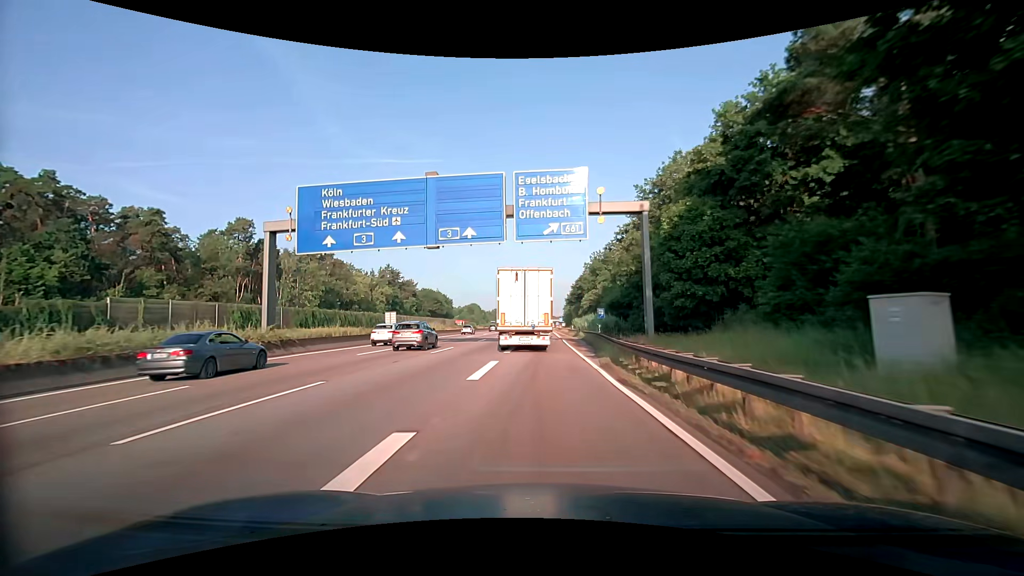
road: motorway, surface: asphalt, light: Day
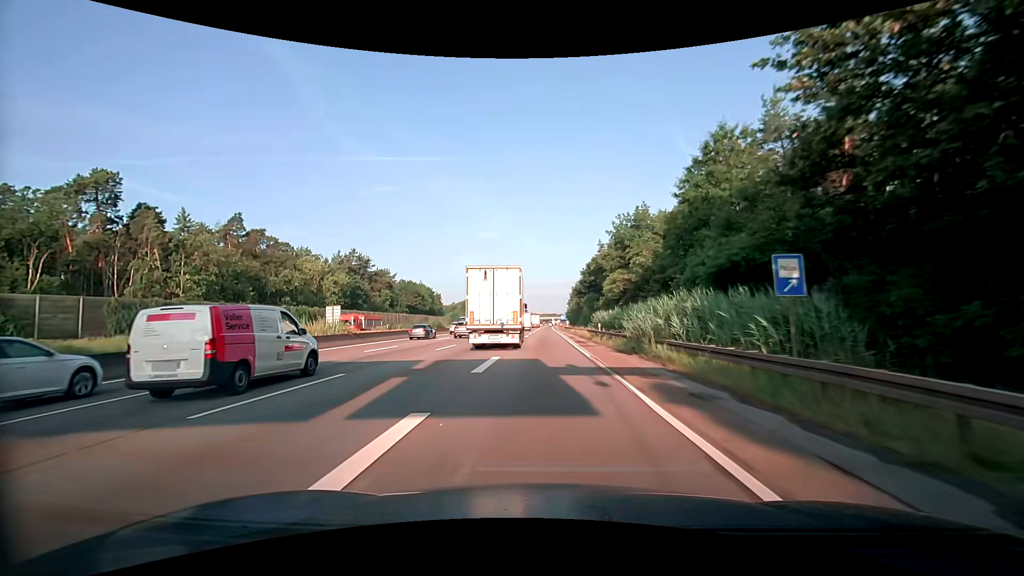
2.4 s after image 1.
(0.0, +35.2) m; -1°
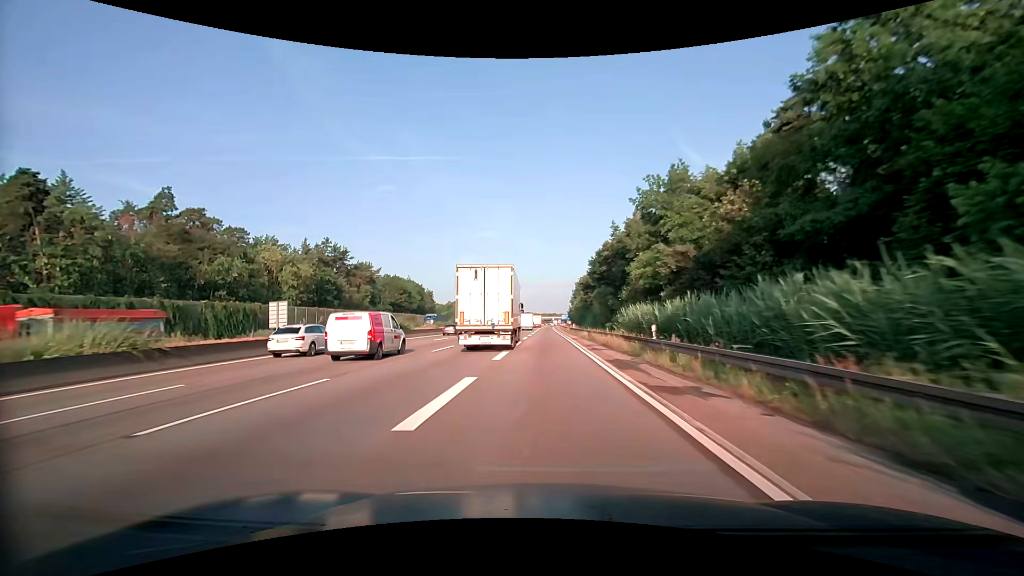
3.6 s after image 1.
(+0.3, +19.3) m; +1°
(0, +10) (0, +20) (0, +30) (0, +40) (0, +50) (0, +60) (0, +70) (0, +80) (+1, +90) (+1, +100) m
